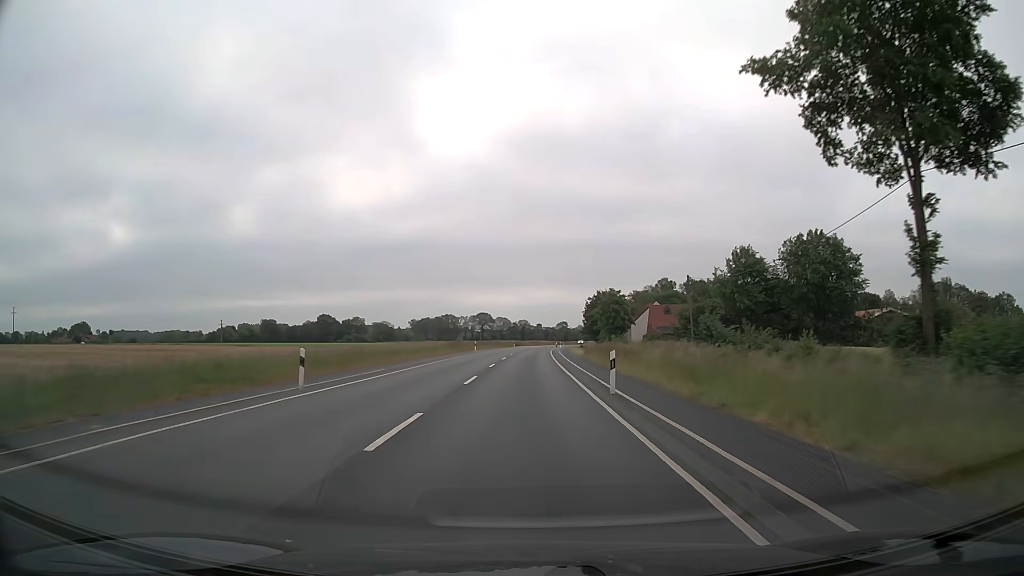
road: secondary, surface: asphalt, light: Day
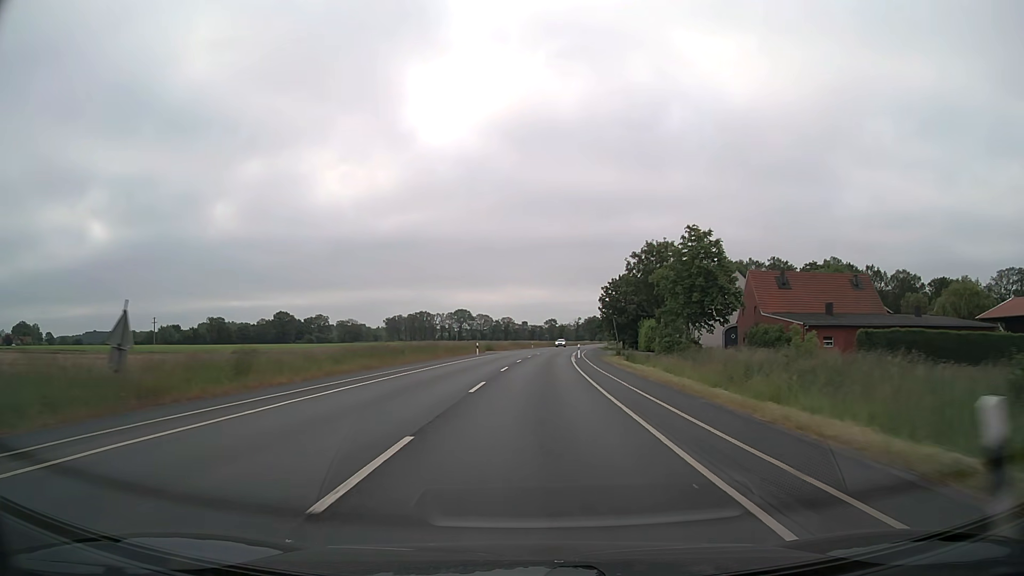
(+0.3, +63.6) m; +1°
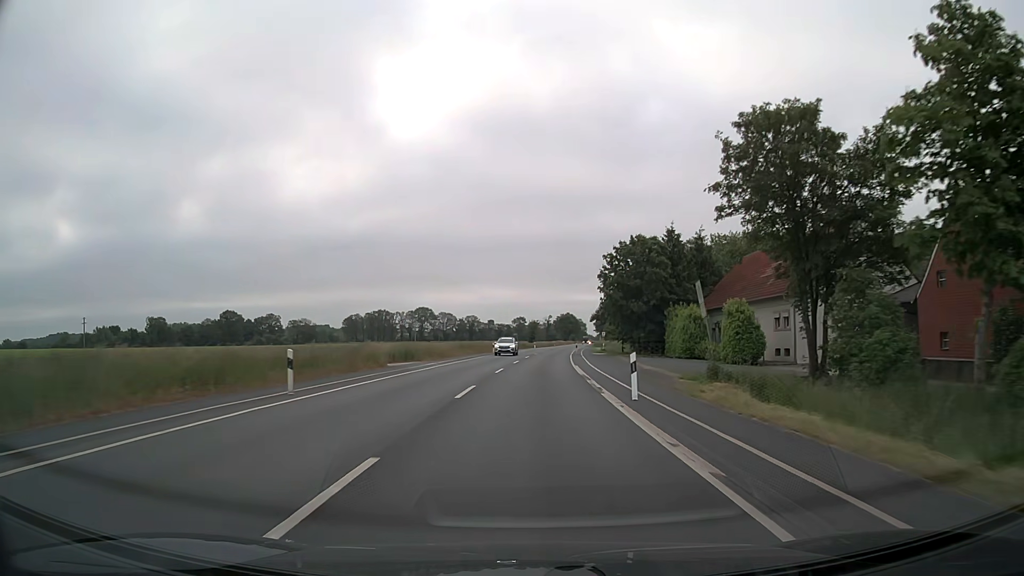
(+0.9, +38.2) m; +3°
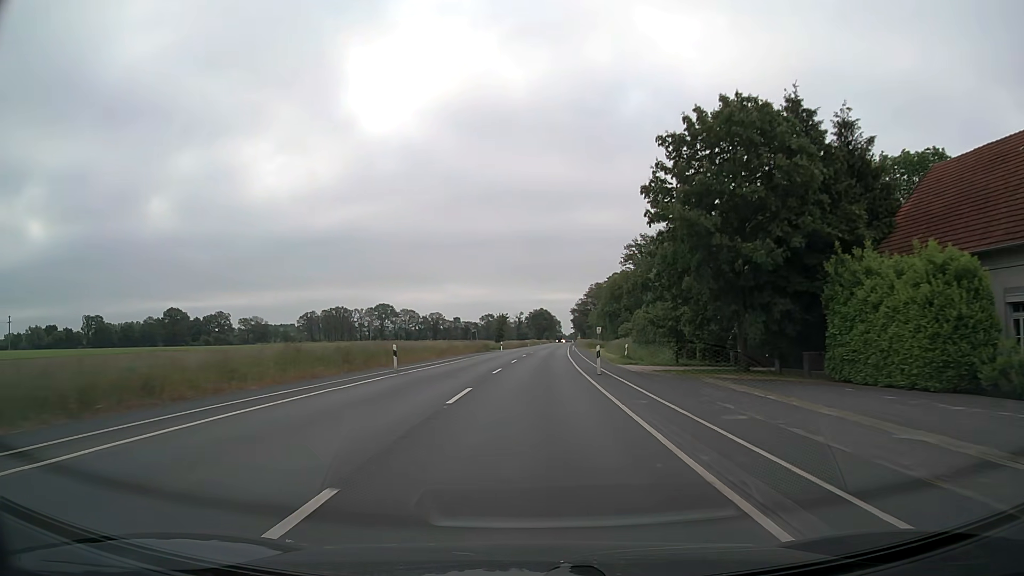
(+0.7, +38.2) m; +2°
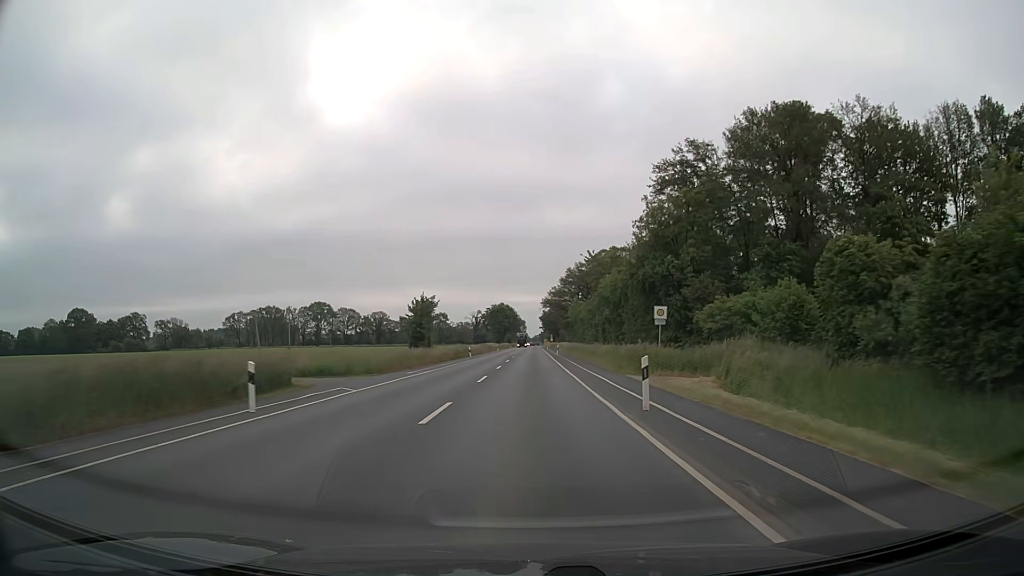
(+1.9, +63.6) m; +3°
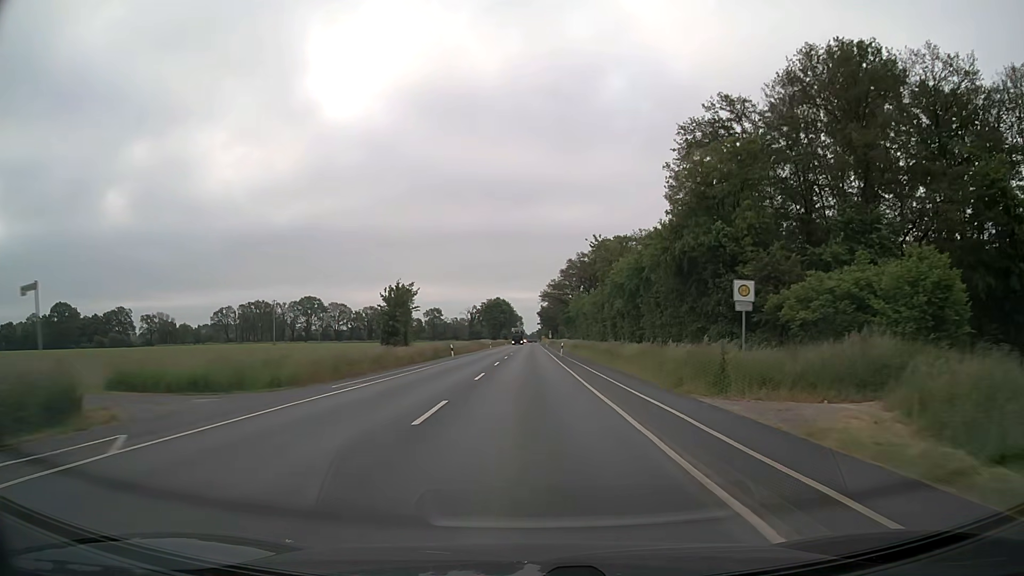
(0.0, +12.7) m; 0°
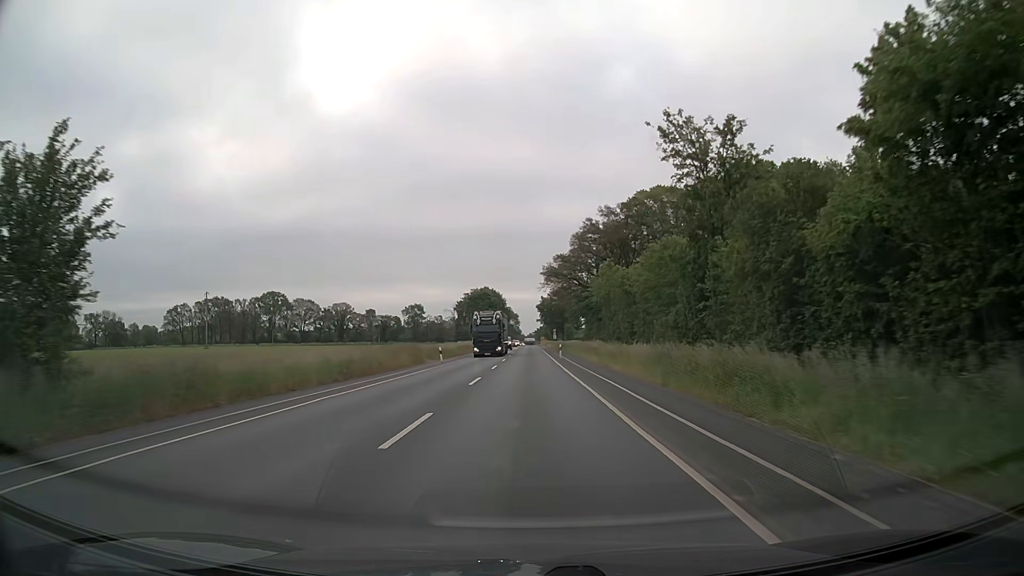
(+0.2, +50.9) m; 0°
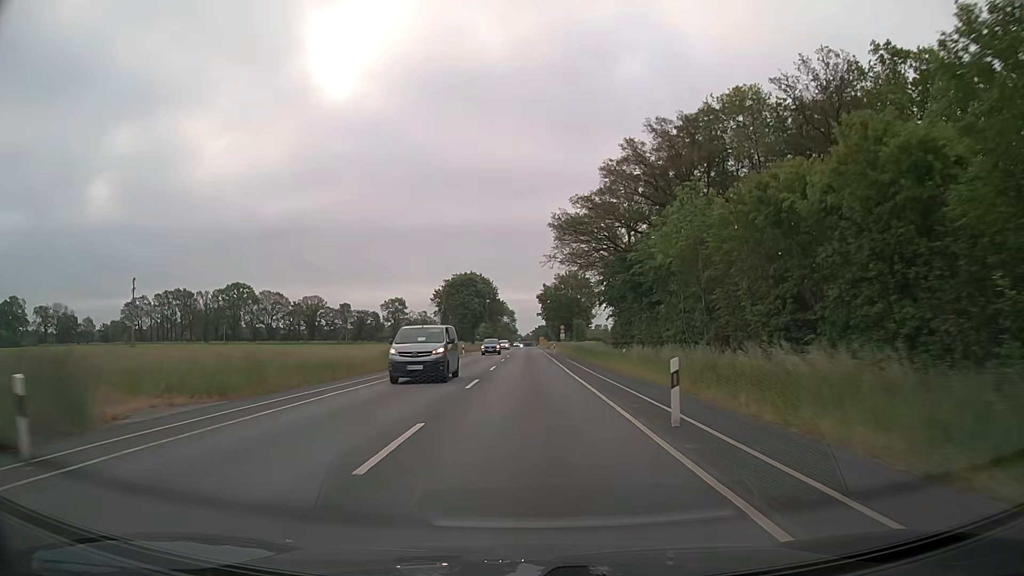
(-0.1, +38.2) m; 0°
(0, +10) (0, +20) (0, +30) (0, +40) (0, +50) (+1, +60) (+1, +70) (+1, +80) (+1, +90) (+1, +100) m
